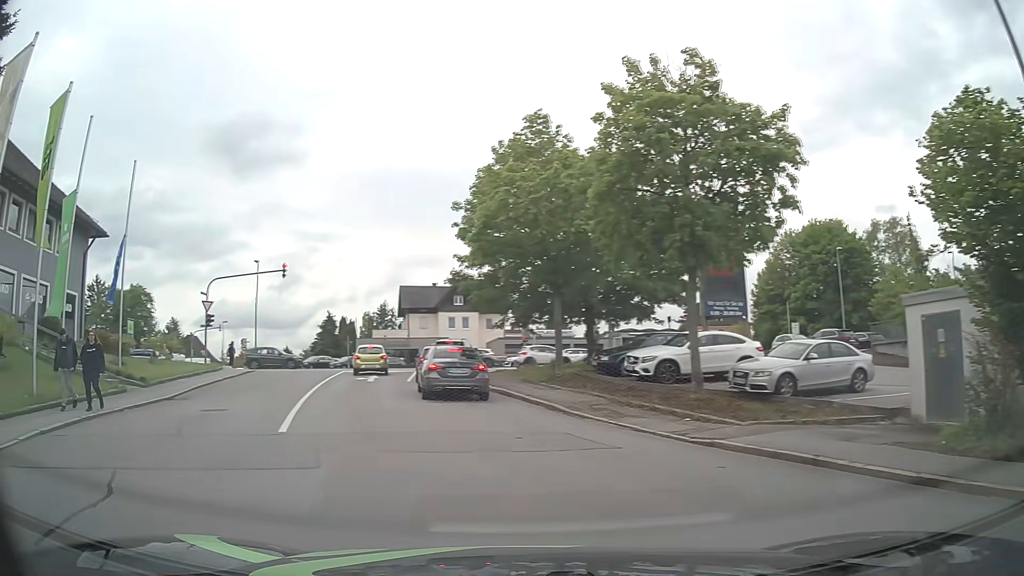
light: Day
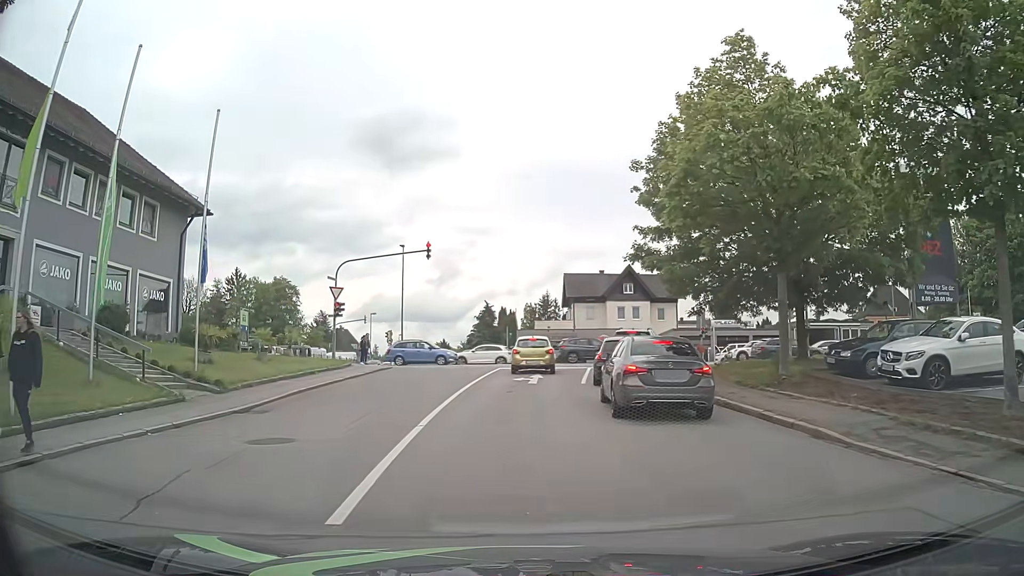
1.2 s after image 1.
(-1.1, +6.1) m; -15°
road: residential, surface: asphalt
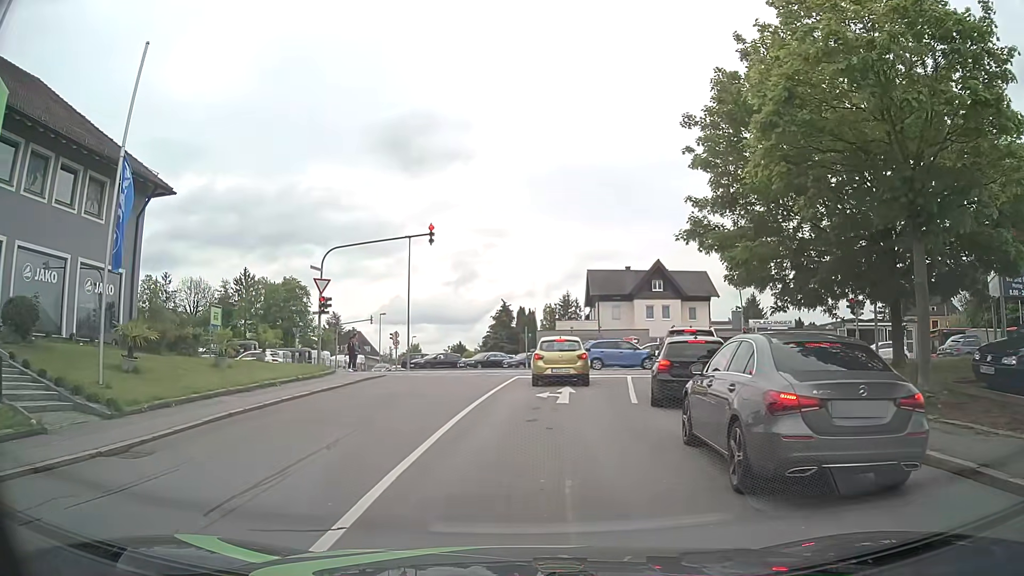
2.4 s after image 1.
(-0.1, +6.0) m; -1°
